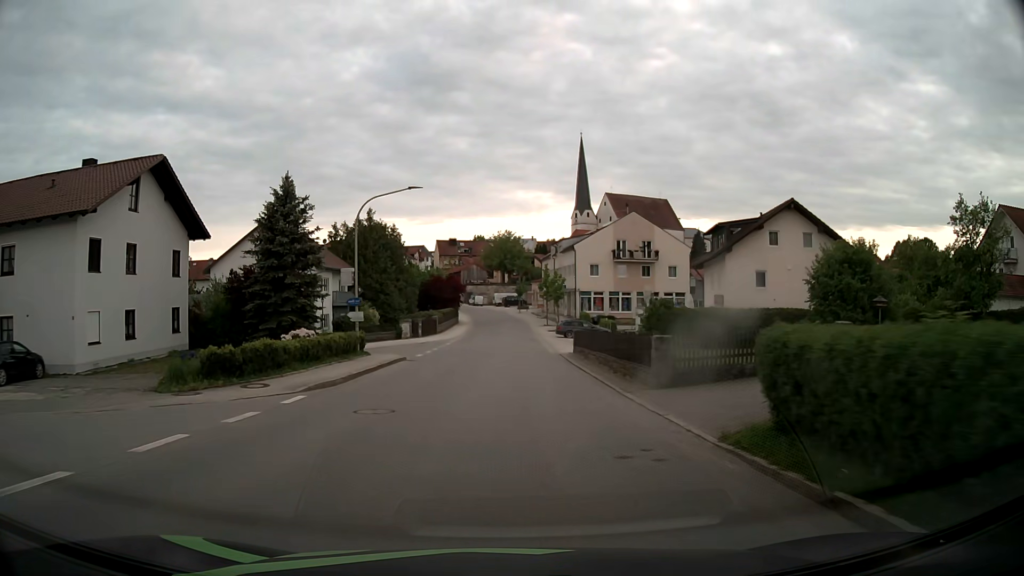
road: tertiary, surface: asphalt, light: Day
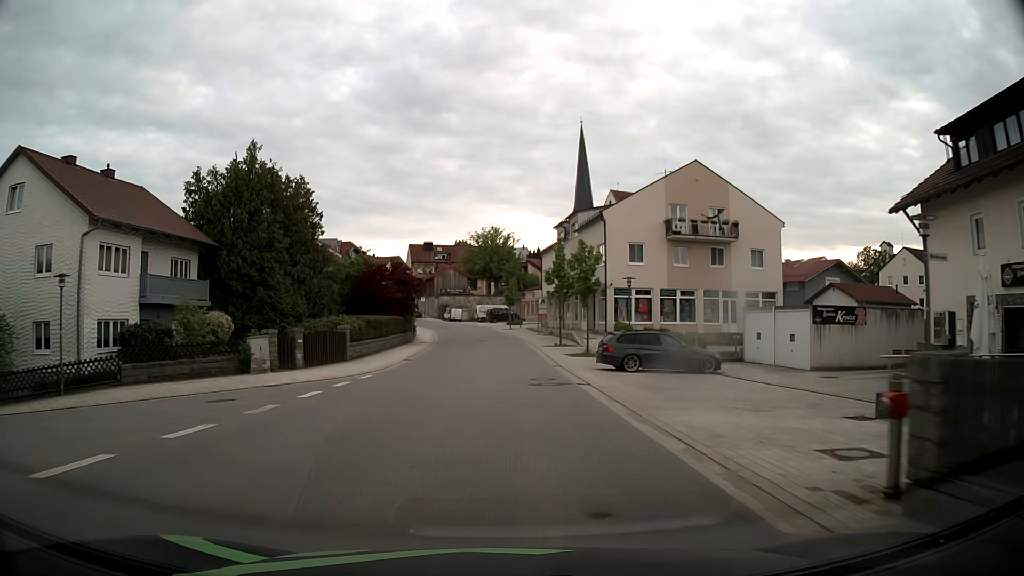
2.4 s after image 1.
(+0.4, +30.2) m; +1°
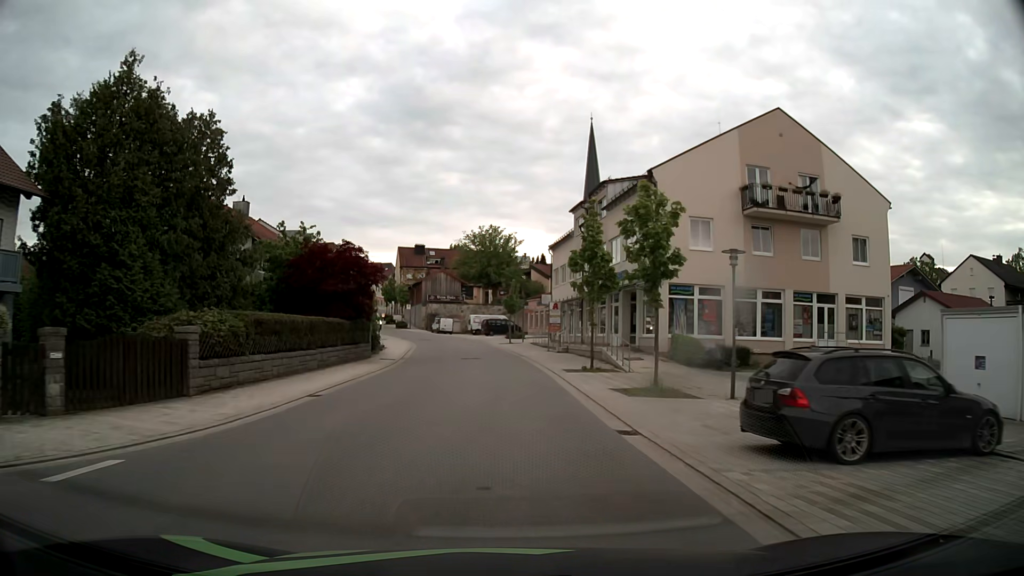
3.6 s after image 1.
(0.0, +15.2) m; 0°
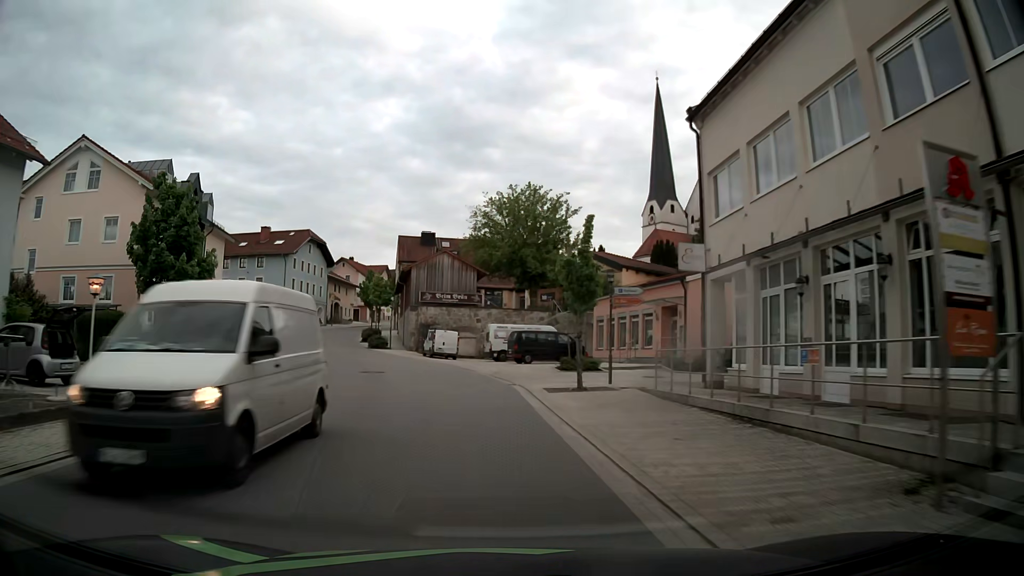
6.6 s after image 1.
(-0.5, +37.4) m; -3°
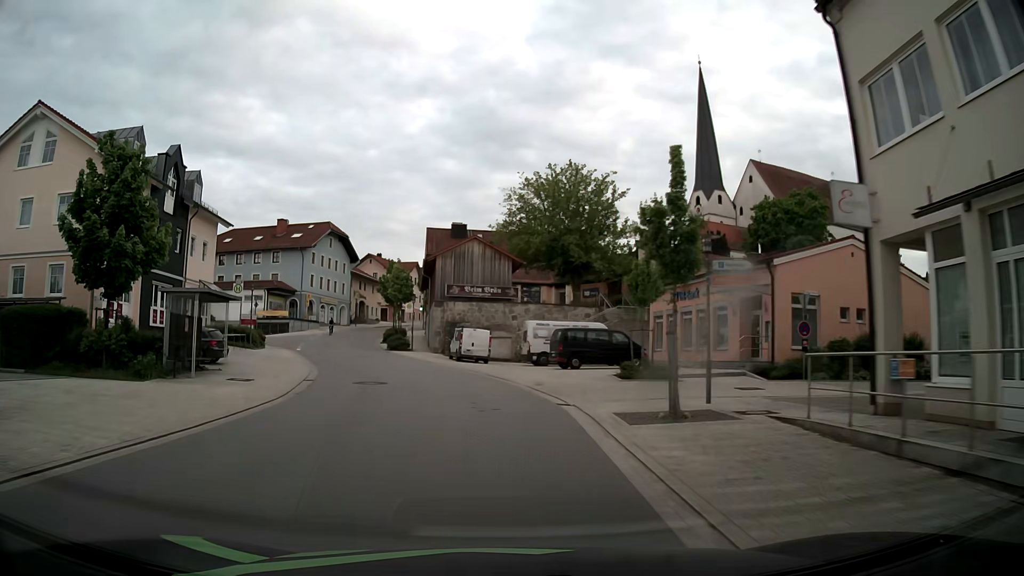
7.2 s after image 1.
(-0.2, +7.4) m; -3°
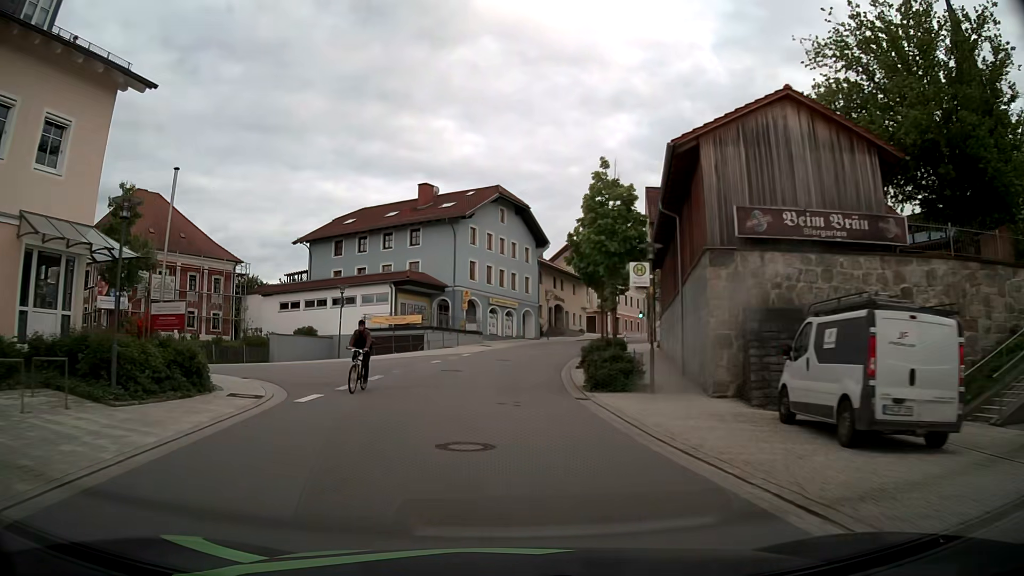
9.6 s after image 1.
(-4.2, +29.3) m; -18°
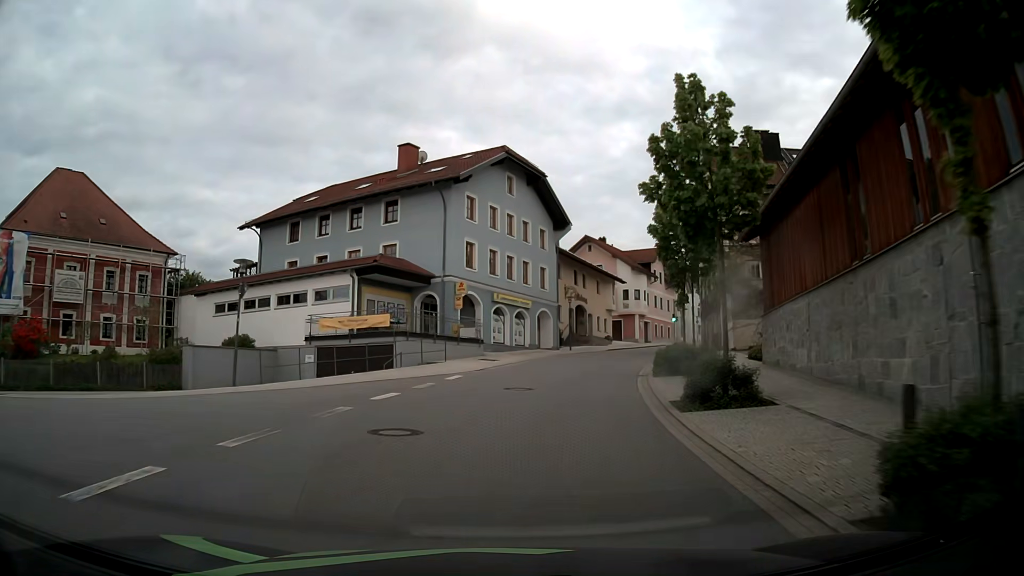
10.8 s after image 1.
(-0.5, +14.7) m; -1°
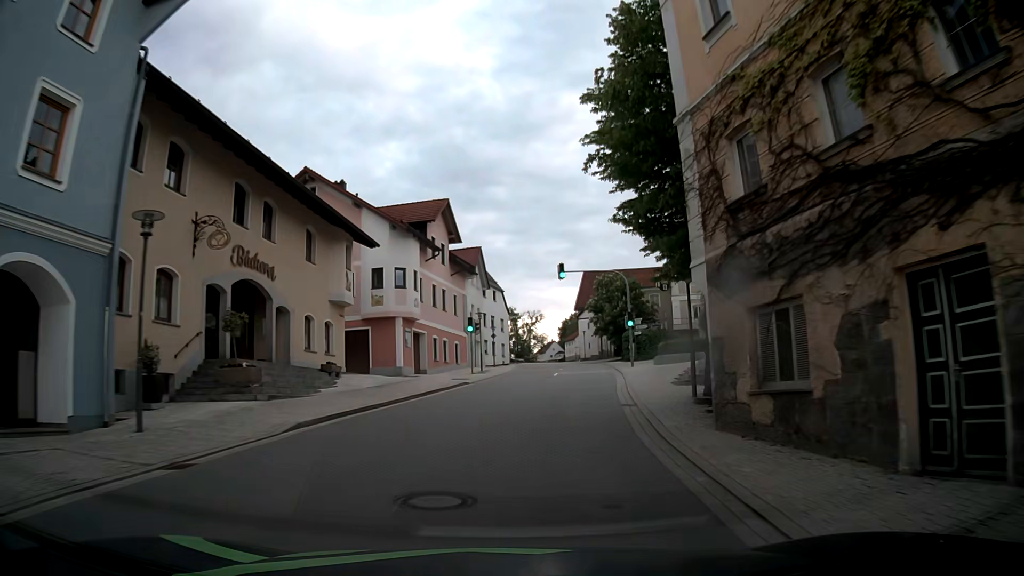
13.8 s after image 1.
(+6.0, +36.0) m; +20°
(0, +10) (+2, +20) (+3, +30) (+5, +40) (+6, +50) (+6, +60) (+7, +70) (+7, +80) (+8, +90) (+9, +100) m
